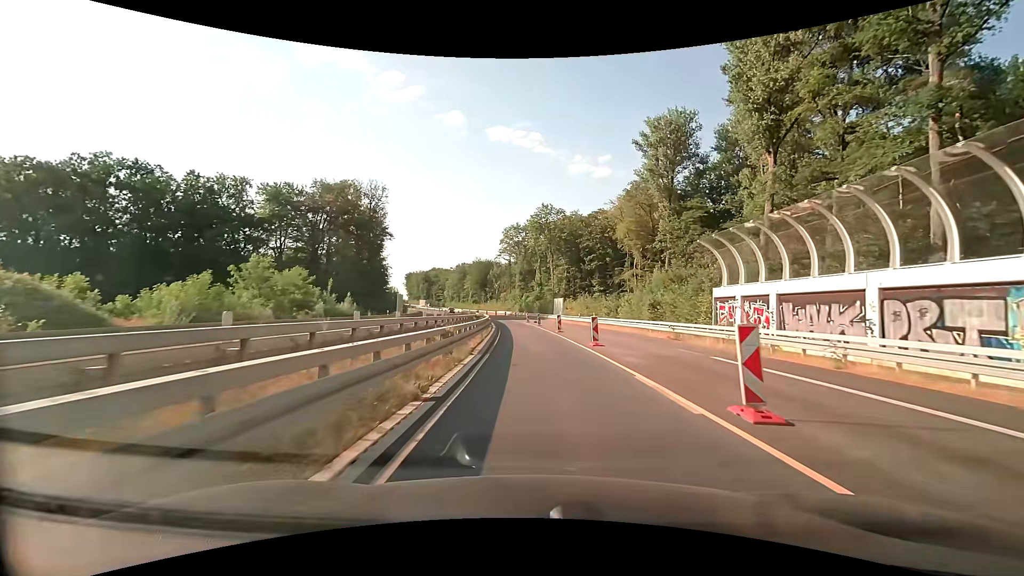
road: trunk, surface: asphalt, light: Day
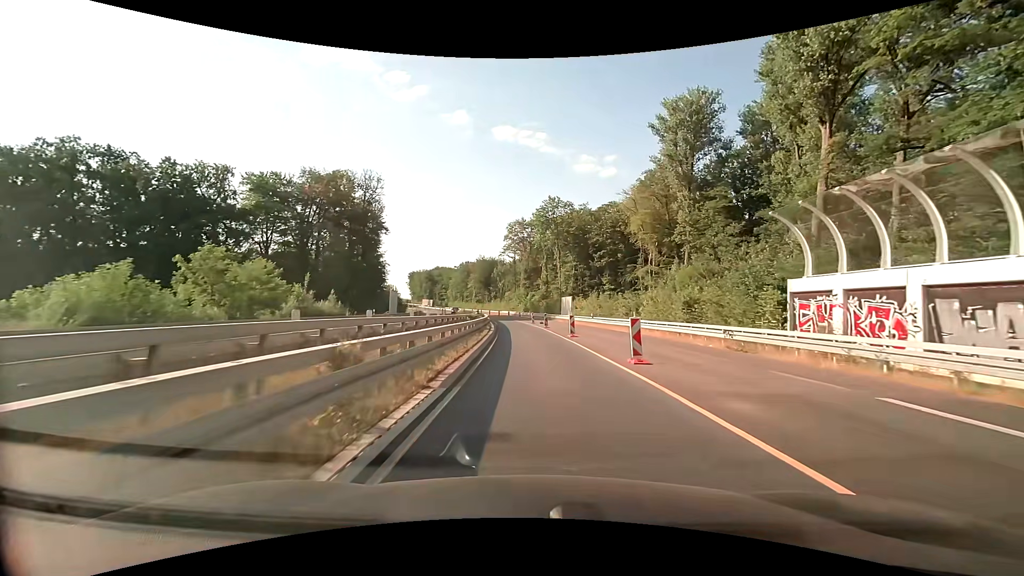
(-0.1, +7.6) m; -1°
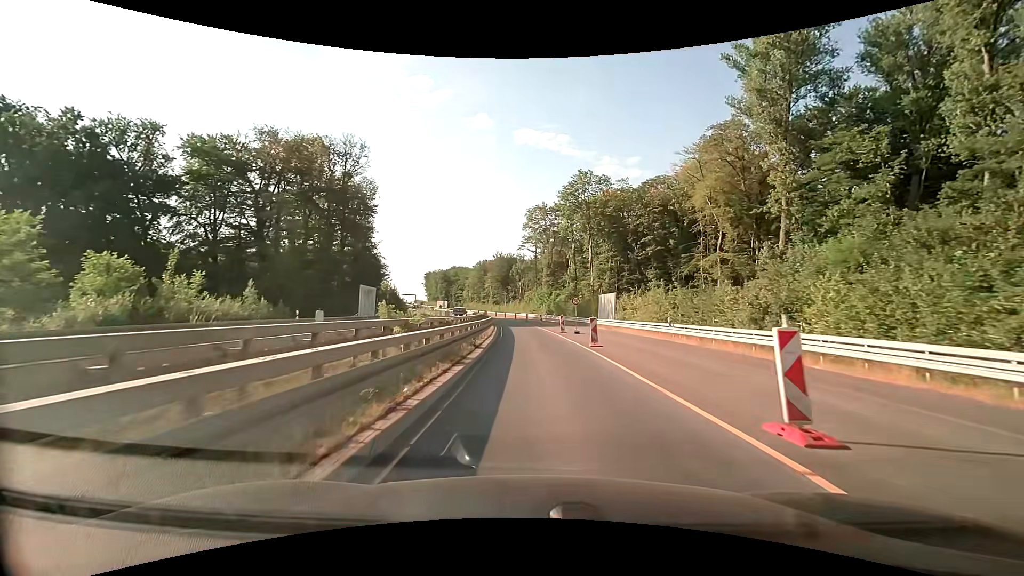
(-0.6, +22.8) m; -3°
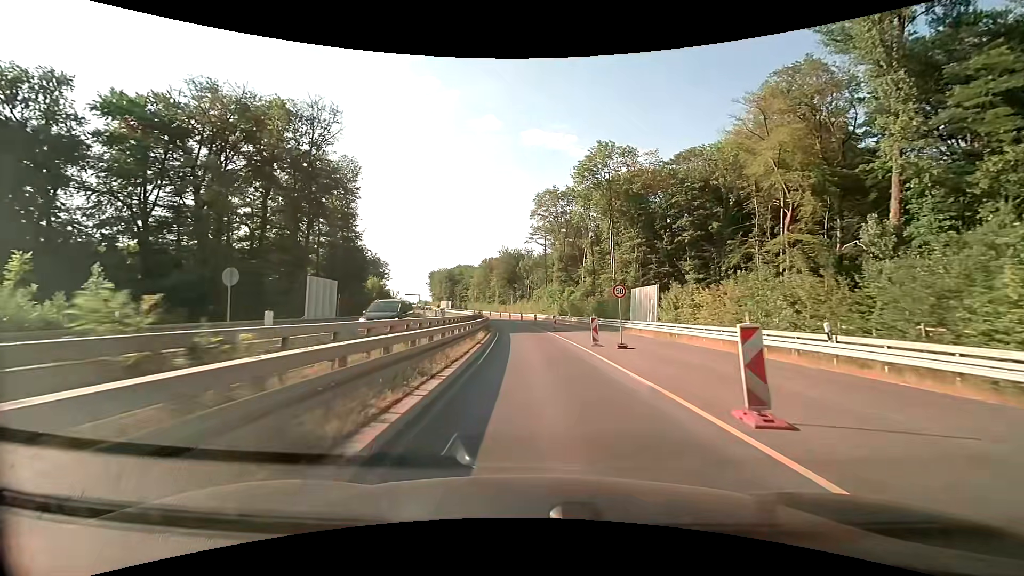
(-0.1, +15.2) m; -1°
